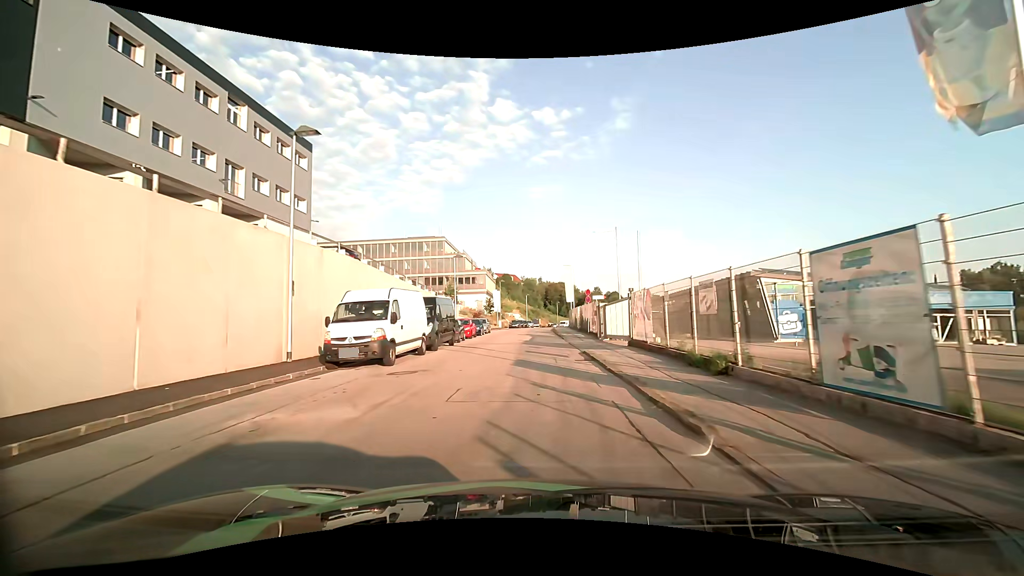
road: residential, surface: asphalt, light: Day
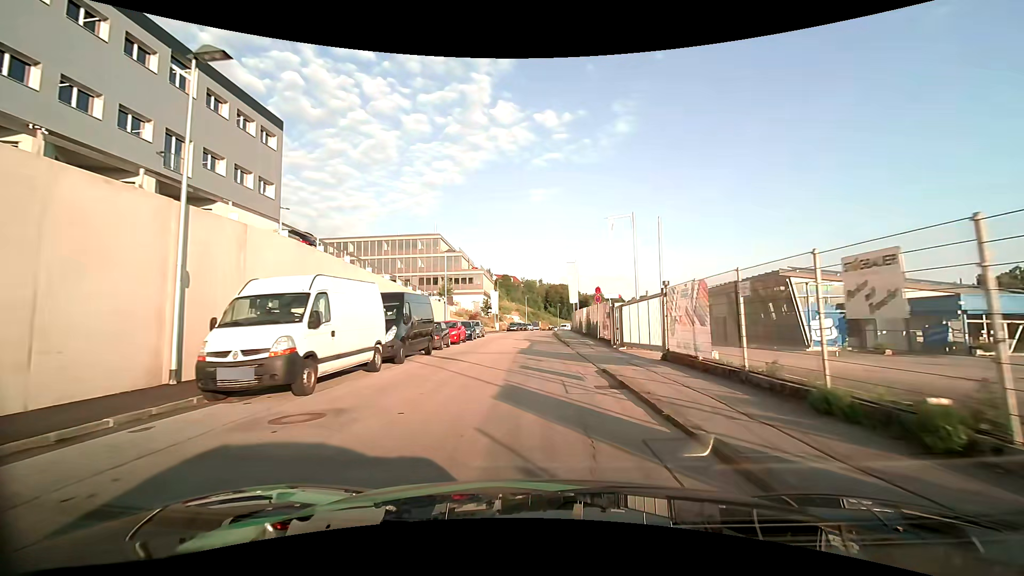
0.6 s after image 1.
(0.0, +5.5) m; 0°
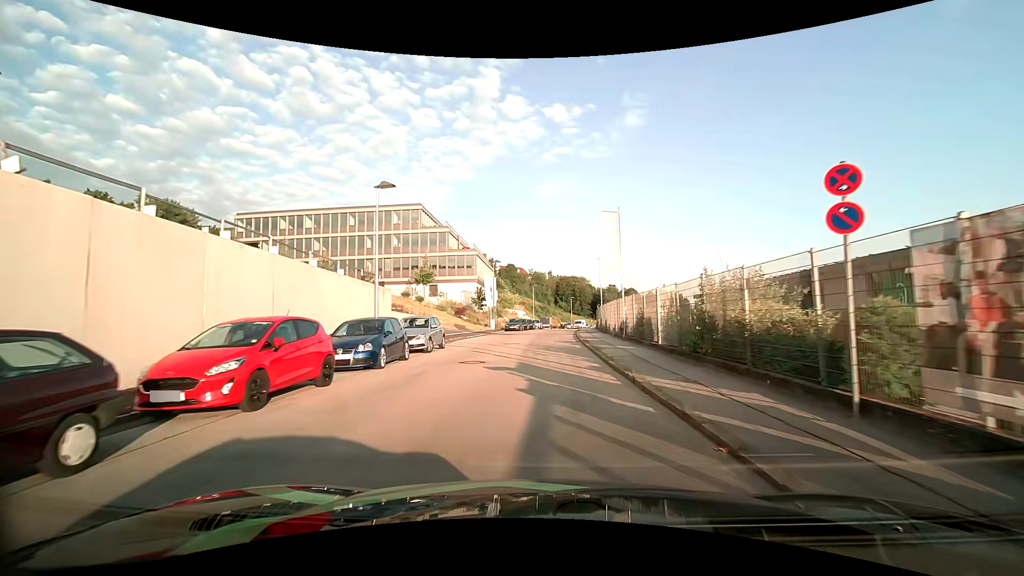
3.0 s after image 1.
(-0.3, +22.3) m; 0°
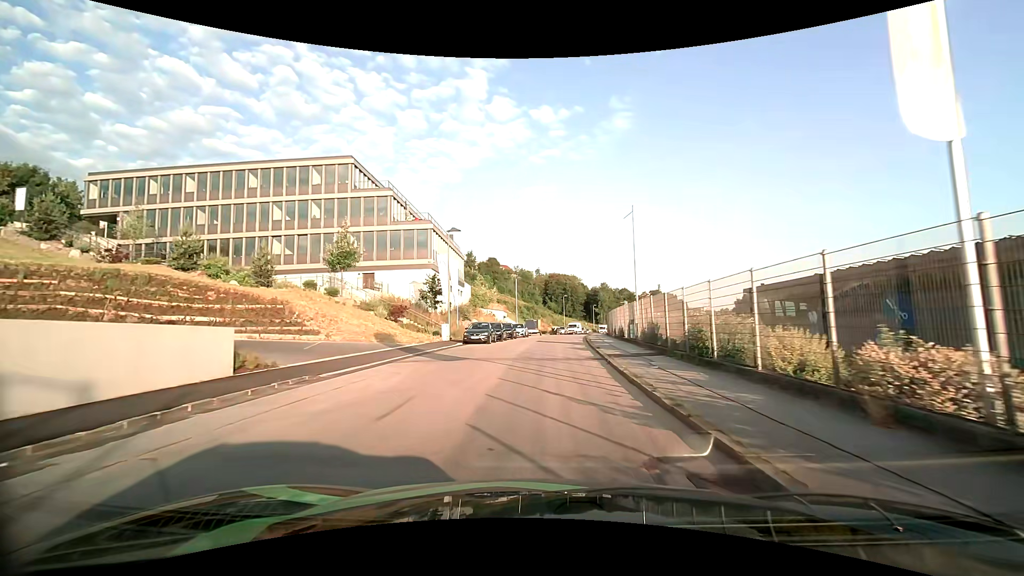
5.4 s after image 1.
(-0.1, +23.0) m; 0°
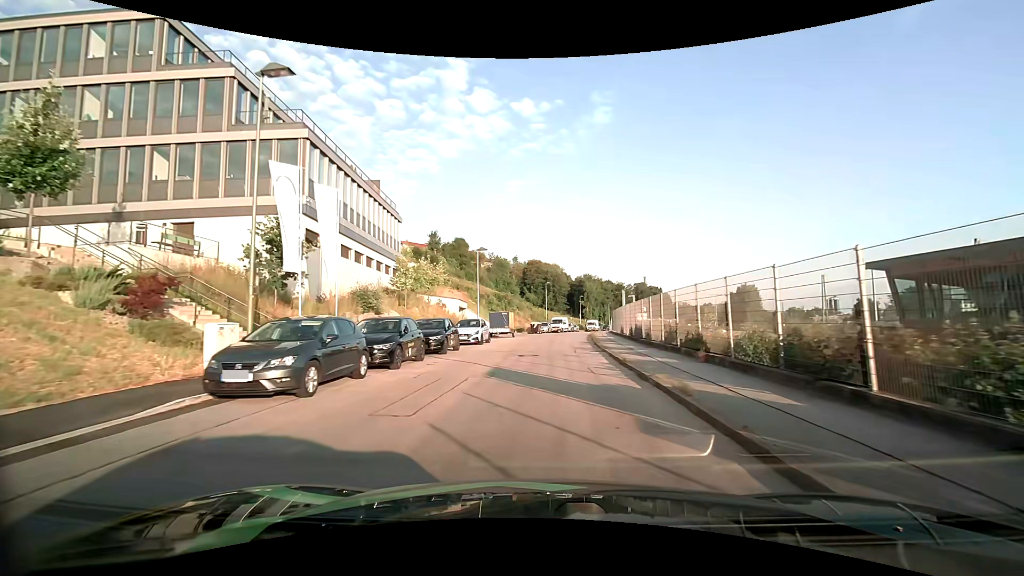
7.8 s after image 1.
(+0.4, +23.3) m; +2°
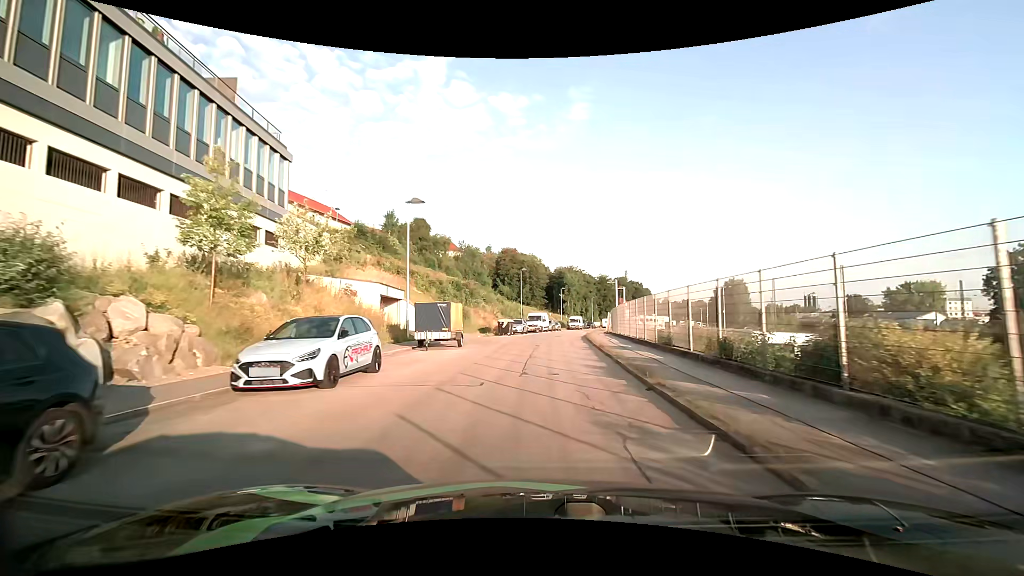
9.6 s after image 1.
(+0.5, +17.5) m; +3°
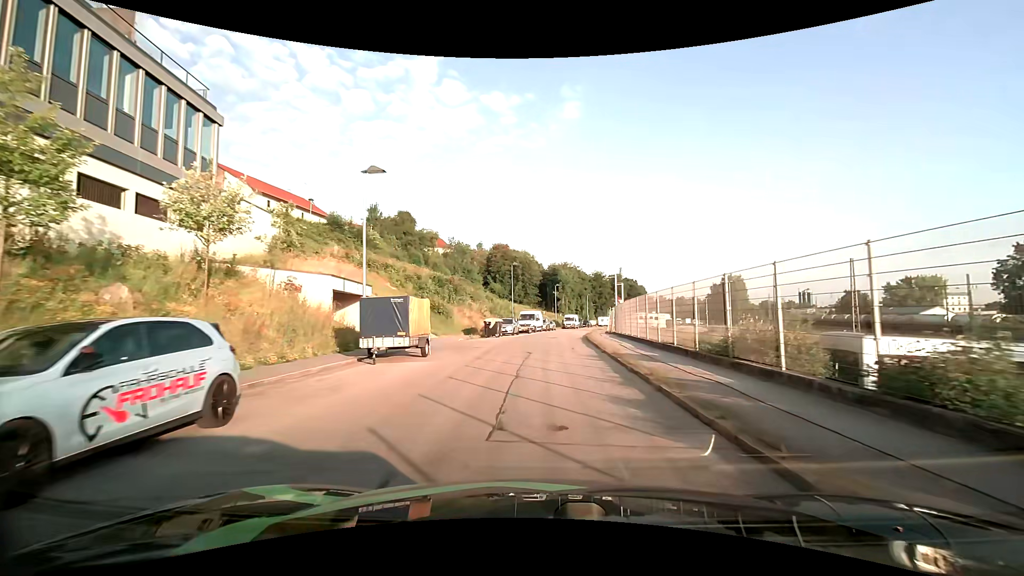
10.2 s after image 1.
(+0.1, +5.9) m; +1°
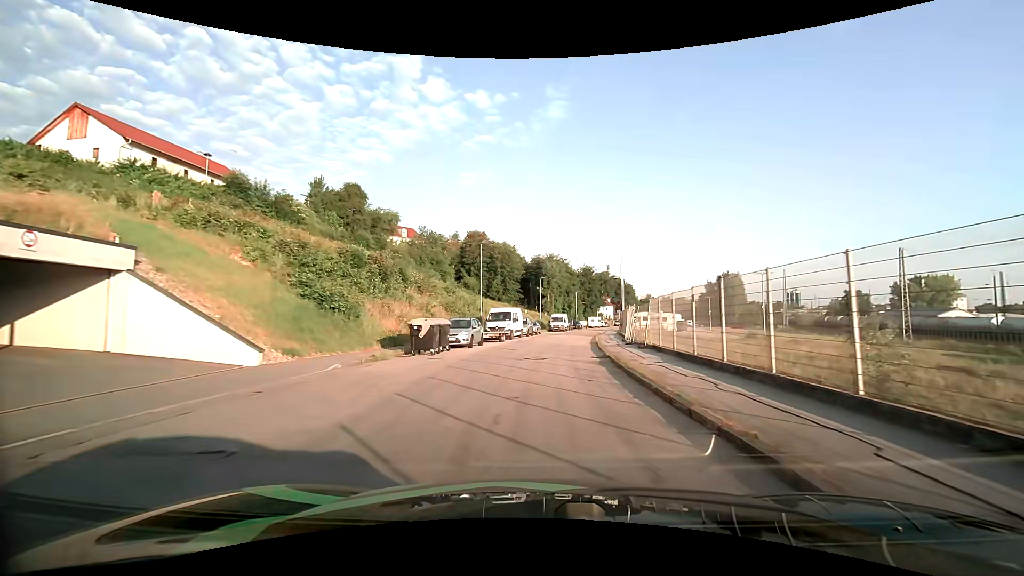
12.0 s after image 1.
(+0.4, +17.5) m; +2°
(0, +10) (0, +20) (+1, +30) (+2, +40) (+4, +50) (+5, +60) (+7, +70) (+9, +79) (+11, +89) (+13, +99) m
